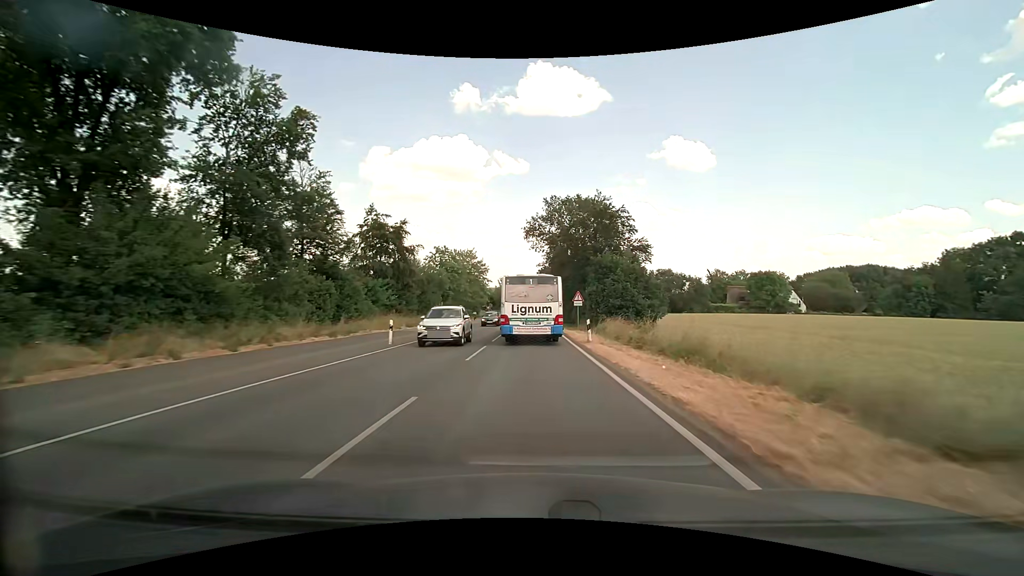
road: secondary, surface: asphalt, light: Day
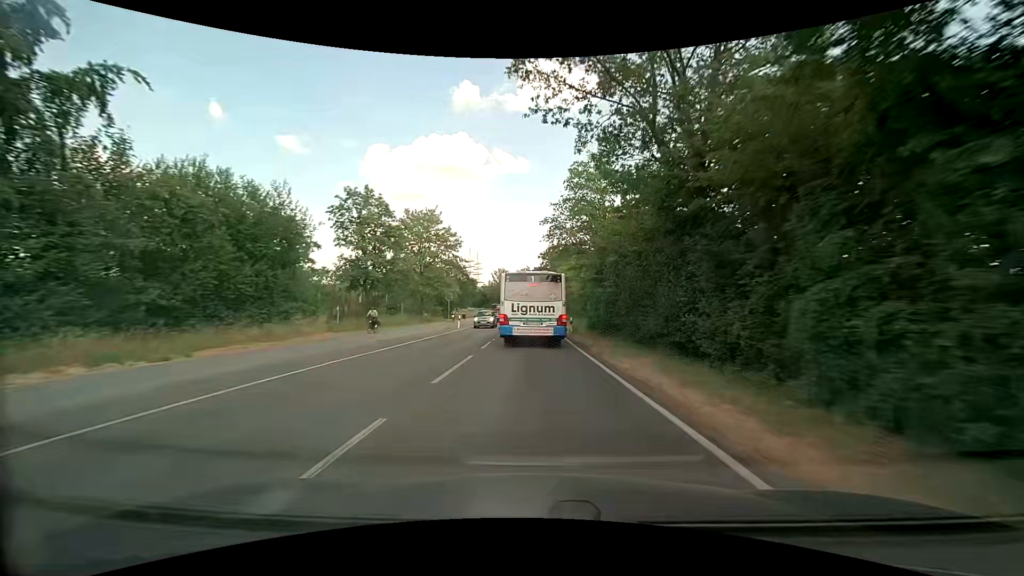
(-0.1, +41.3) m; 0°
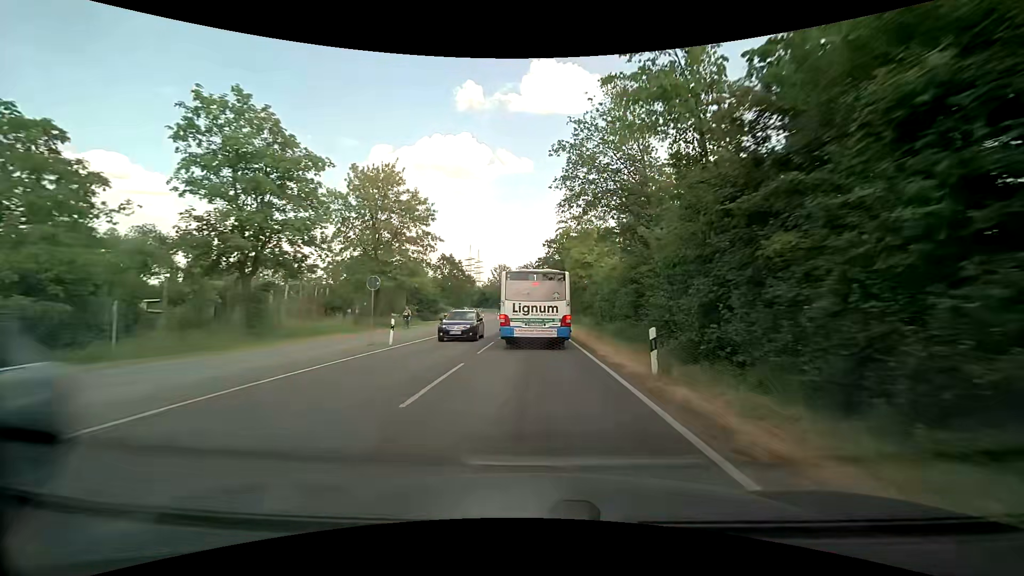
(-0.1, +20.3) m; -1°
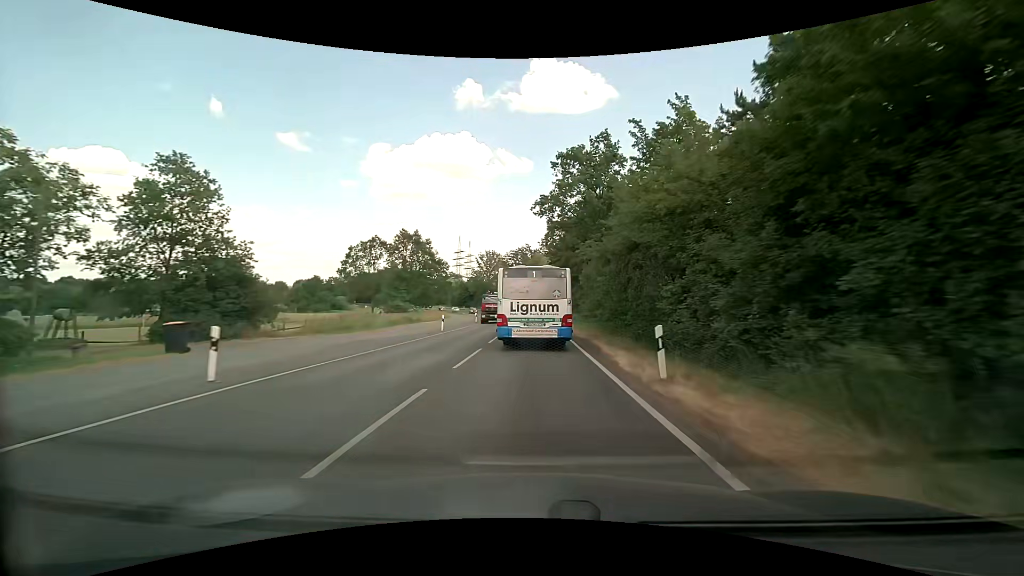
(+0.1, +49.5) m; 0°
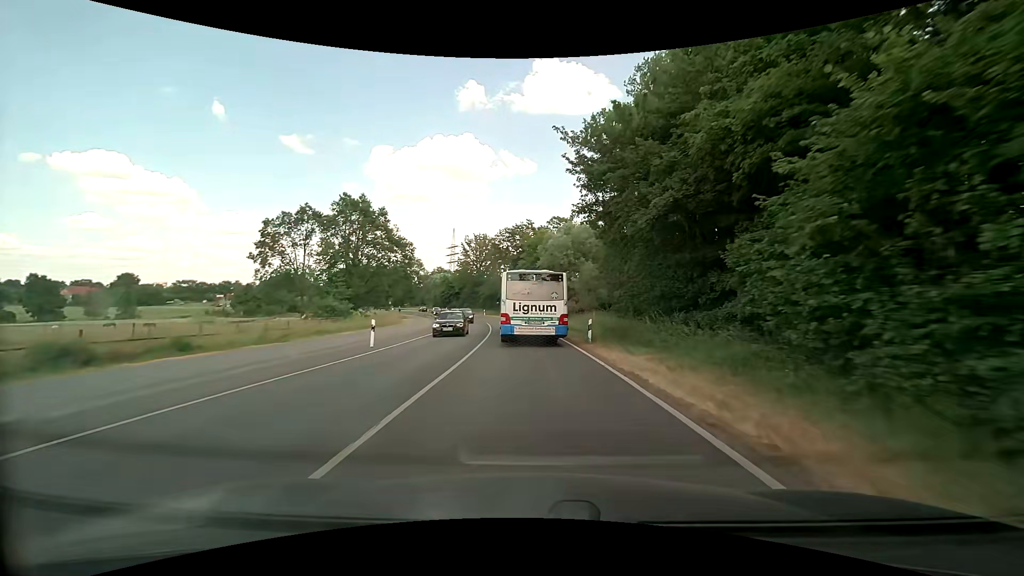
(-0.3, +38.8) m; -1°
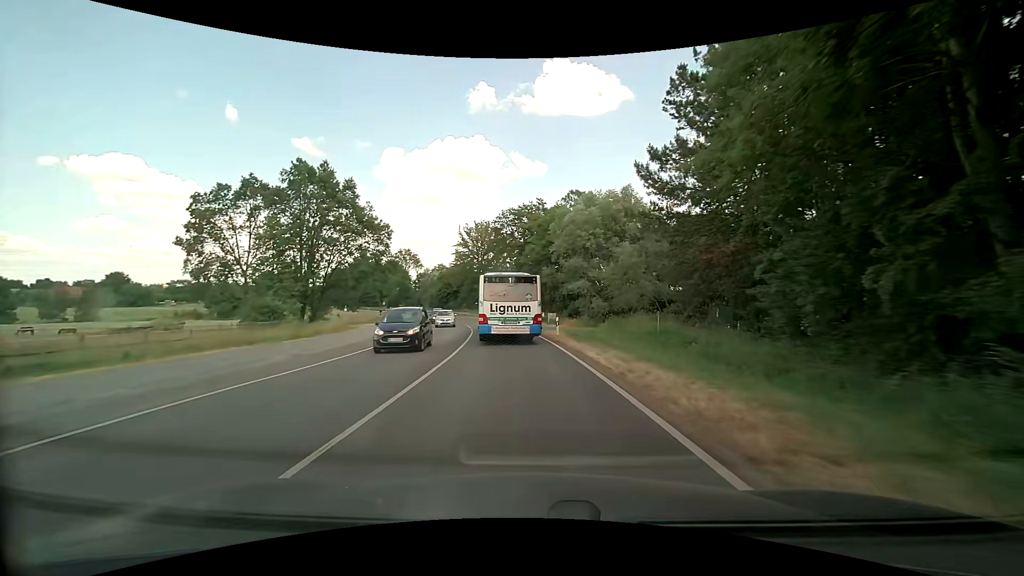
(-0.1, +19.6) m; -1°
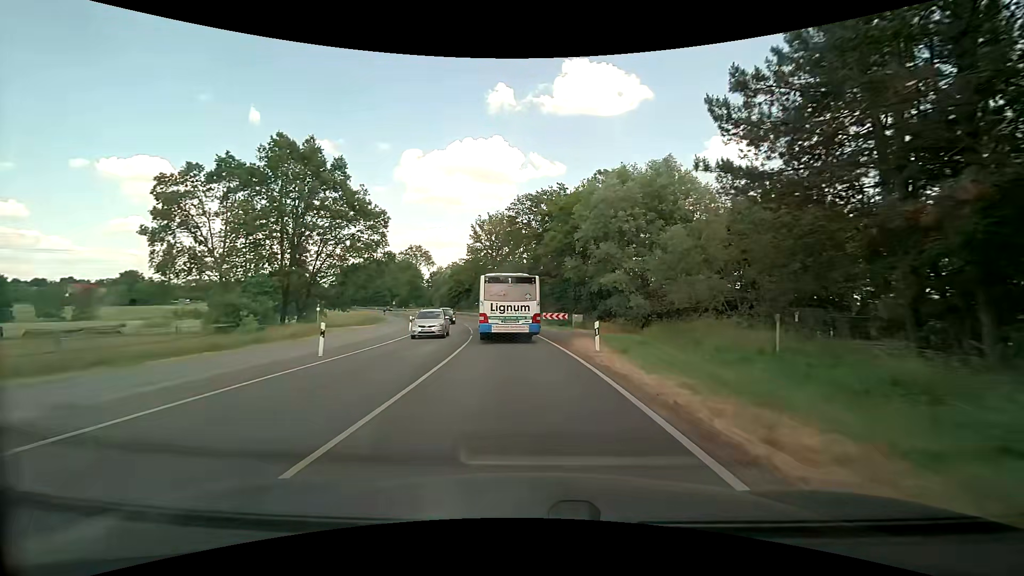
(-0.2, +9.8) m; -2°
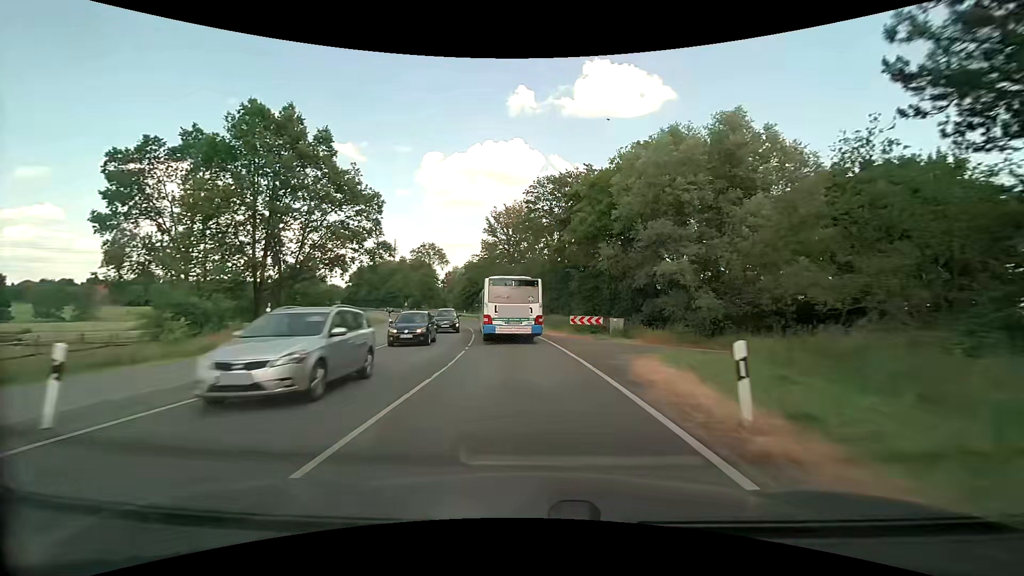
(-0.2, +9.8) m; -2°
(0, +10) (-1, +20) (-2, +30) (-3, +40) (-5, +50) (-7, +59) (-9, +69) (-12, +79) (-15, +88) (-19, +98) m
